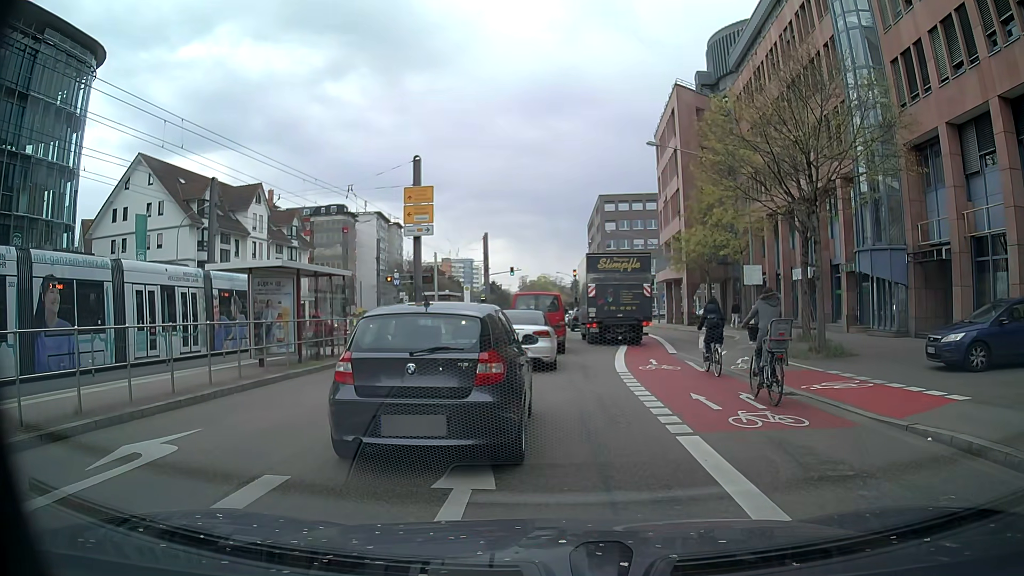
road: secondary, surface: asphalt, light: Day
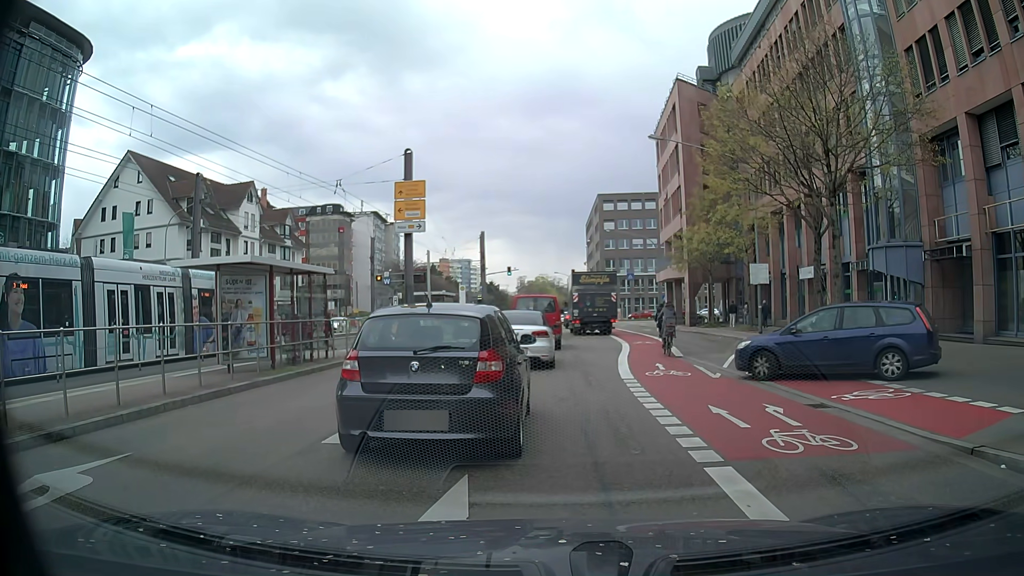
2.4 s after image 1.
(0.0, +1.5) m; 0°
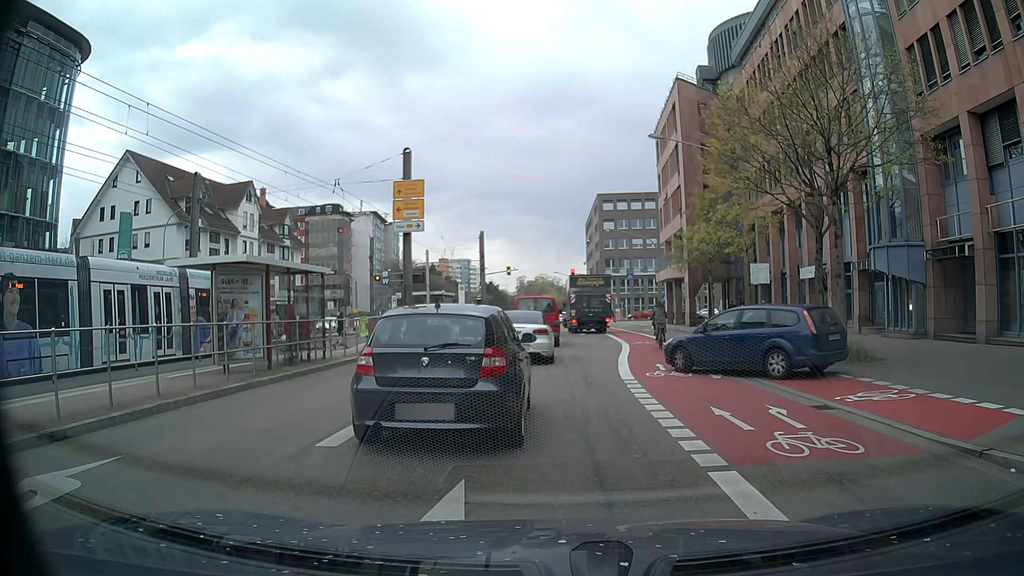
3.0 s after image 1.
(0.0, +0.2) m; 0°
